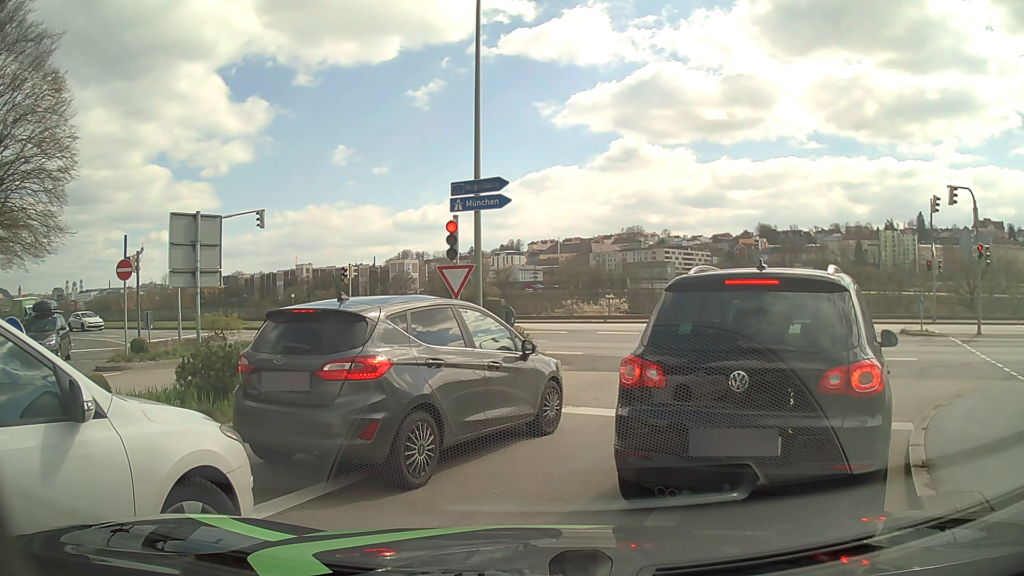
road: tertiary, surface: asphalt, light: Day
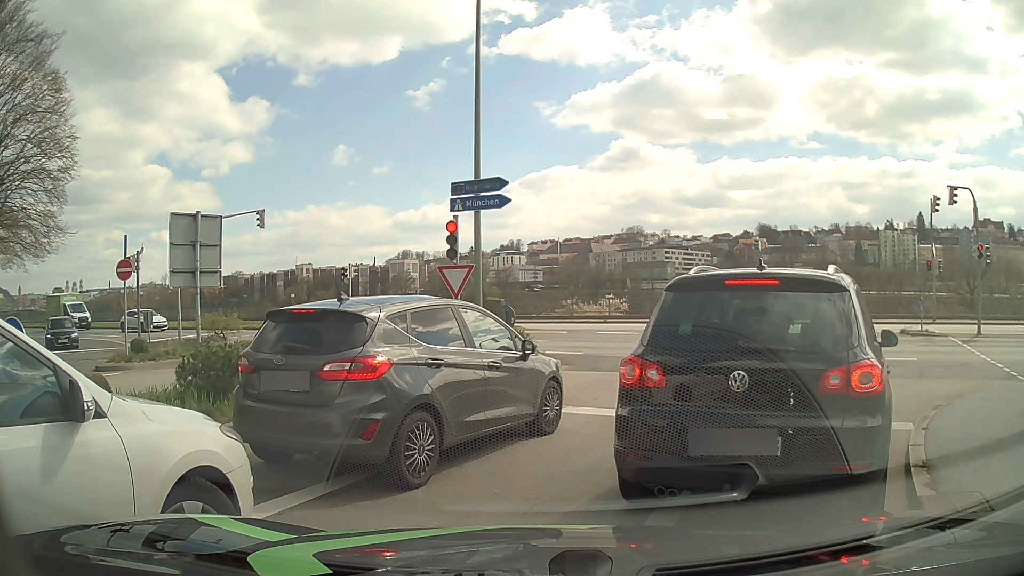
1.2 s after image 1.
(0.0, 0.0) m; 0°
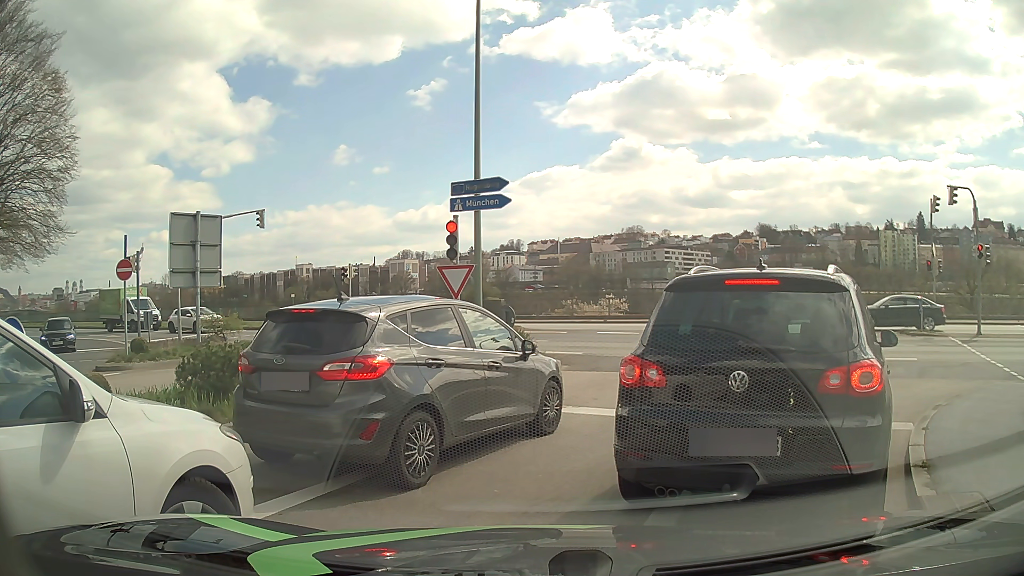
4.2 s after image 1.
(0.0, 0.0) m; 0°
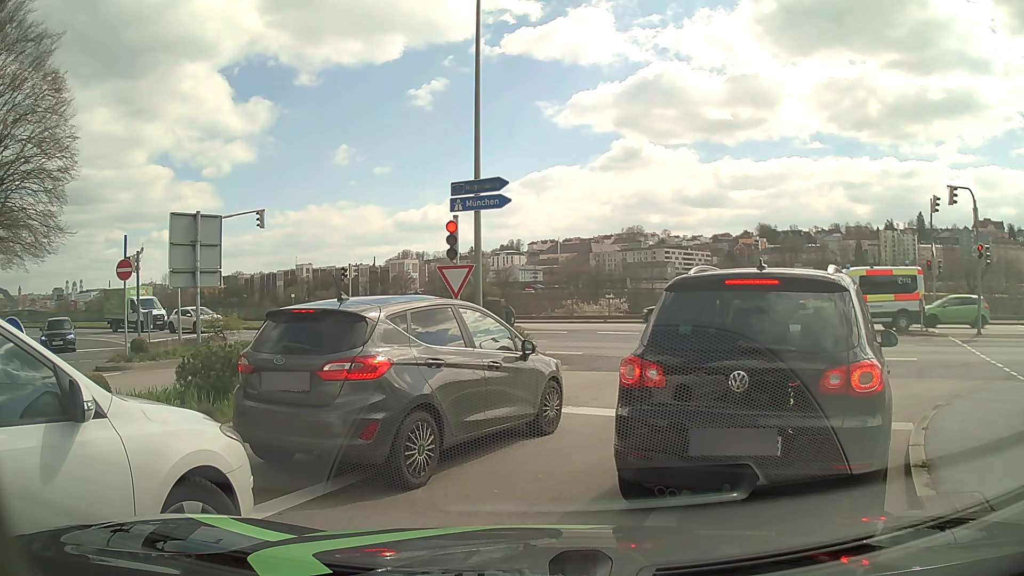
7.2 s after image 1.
(0.0, 0.0) m; 0°
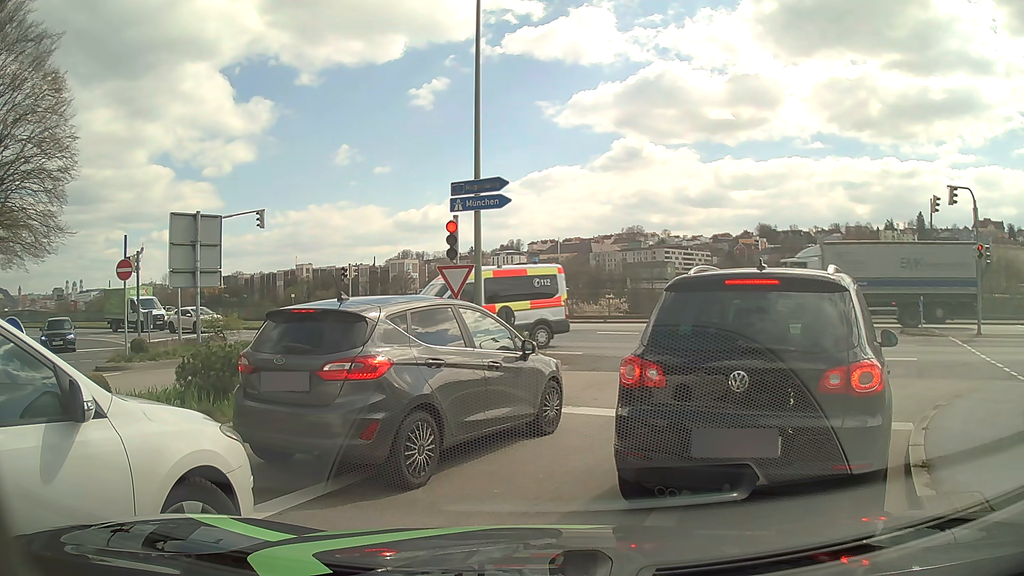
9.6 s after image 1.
(0.0, 0.0) m; 0°
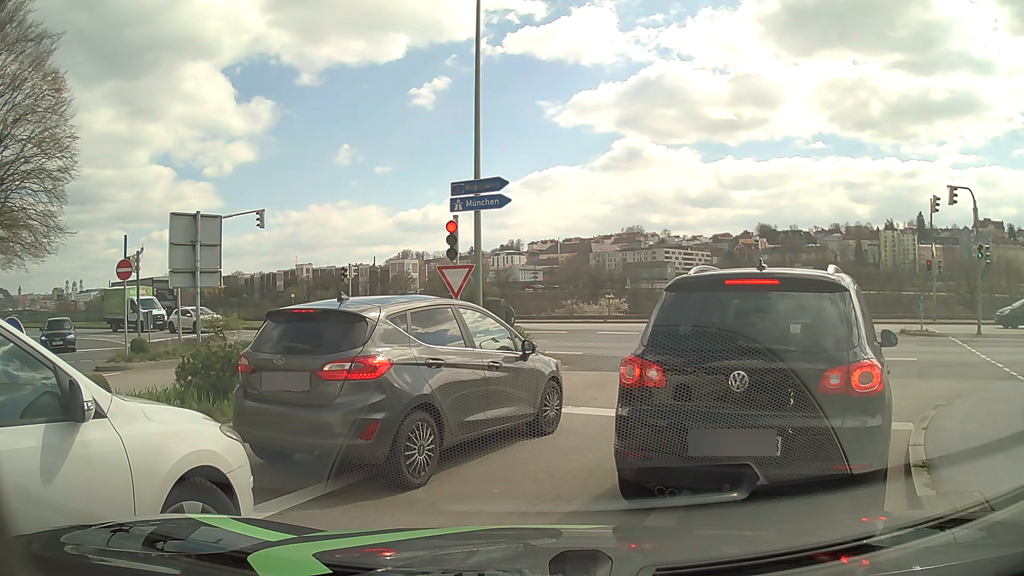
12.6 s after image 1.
(0.0, 0.0) m; 0°
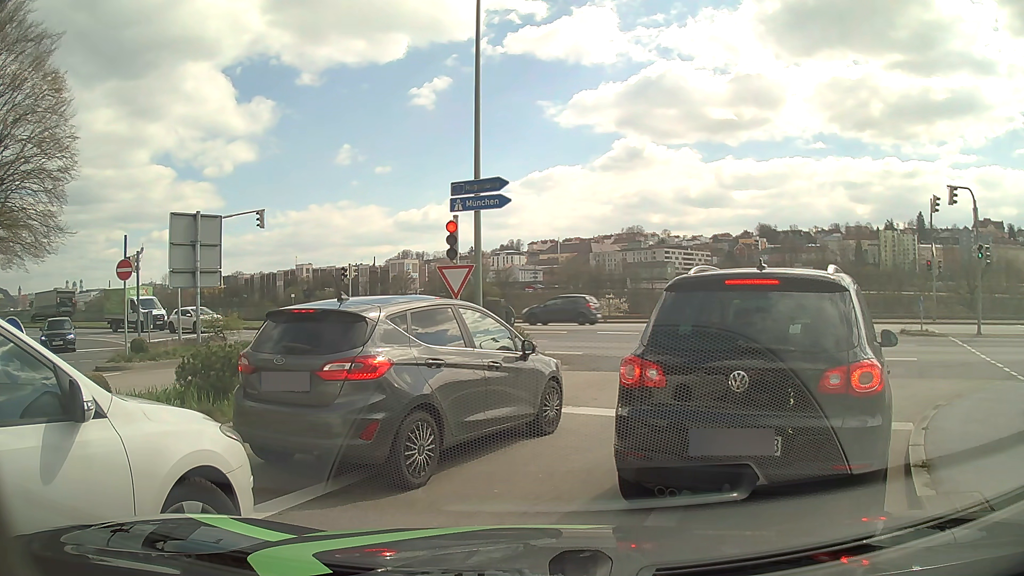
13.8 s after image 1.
(0.0, 0.0) m; 0°
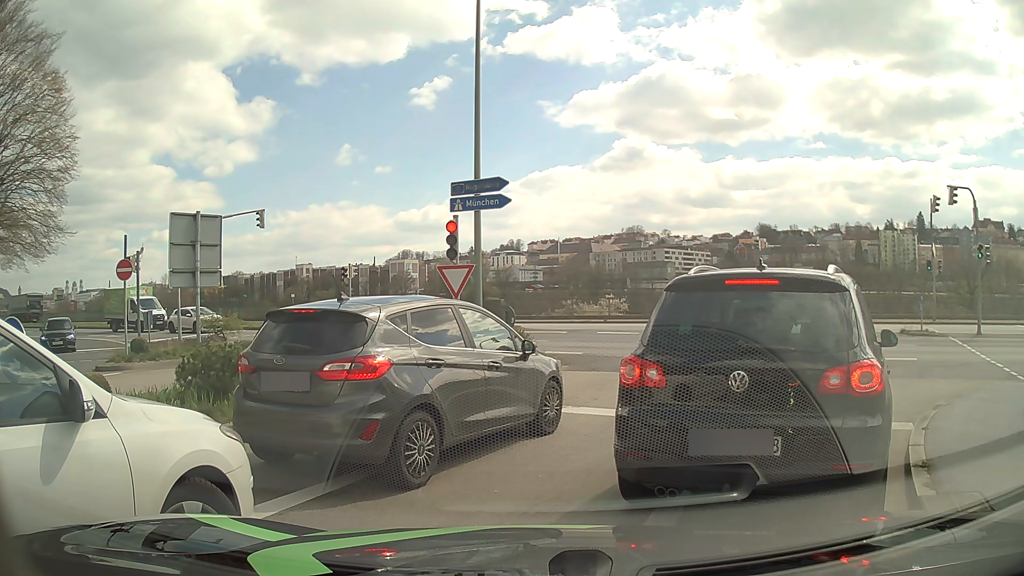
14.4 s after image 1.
(0.0, 0.0) m; 0°
